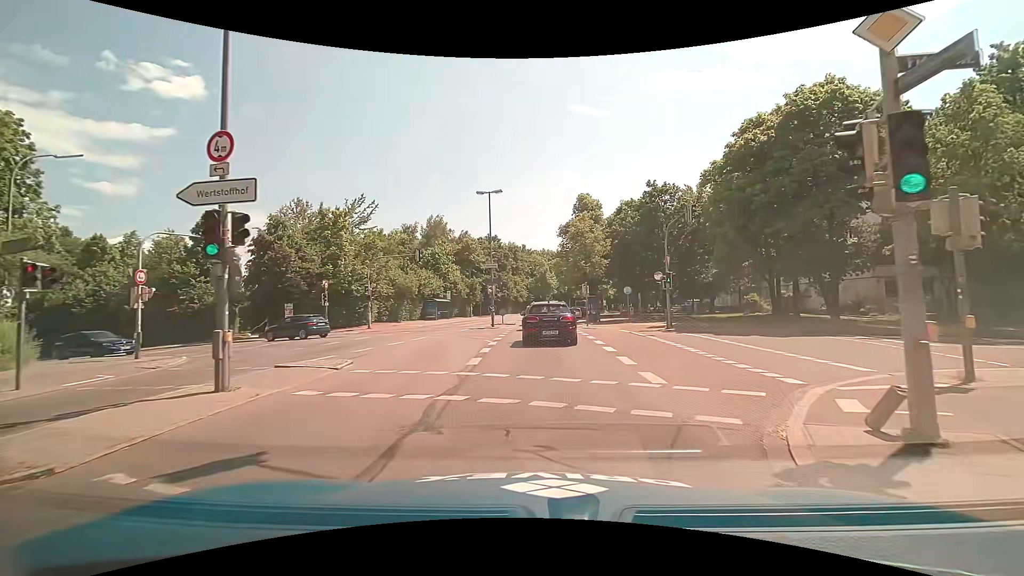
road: secondary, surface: asphalt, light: Day
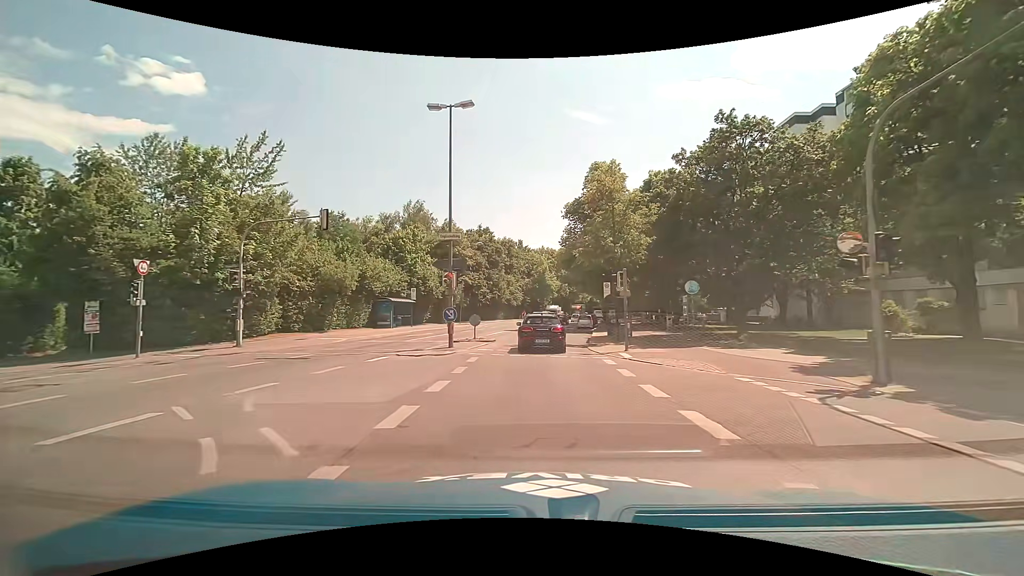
(+0.2, +17.4) m; 0°
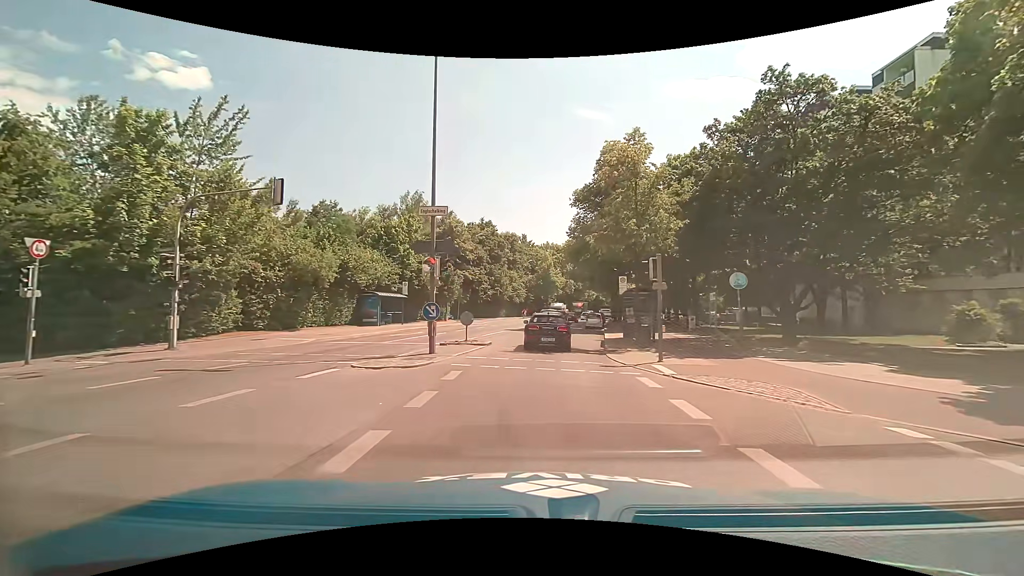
(0.0, +4.6) m; -1°
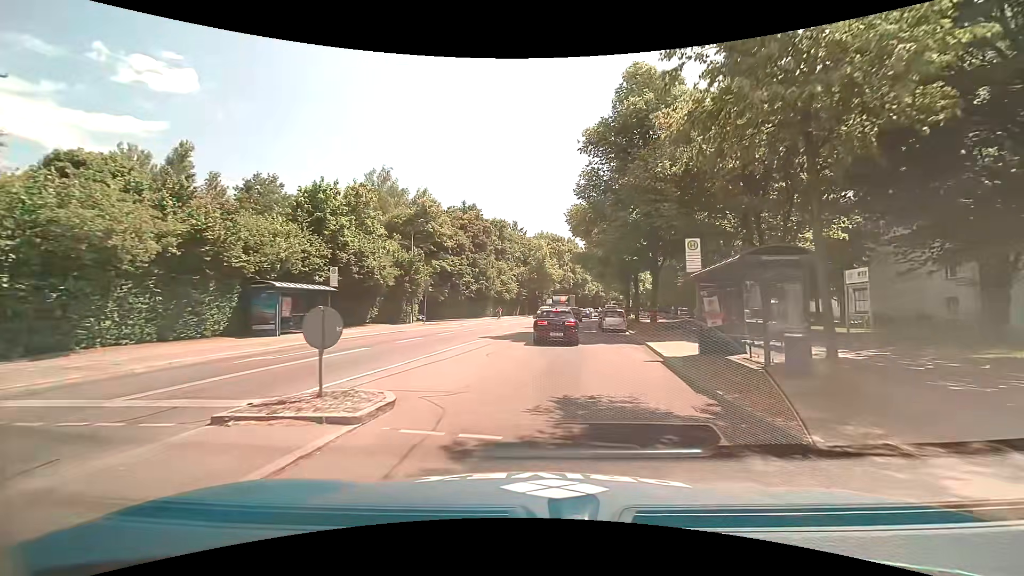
(+0.2, +14.4) m; +1°
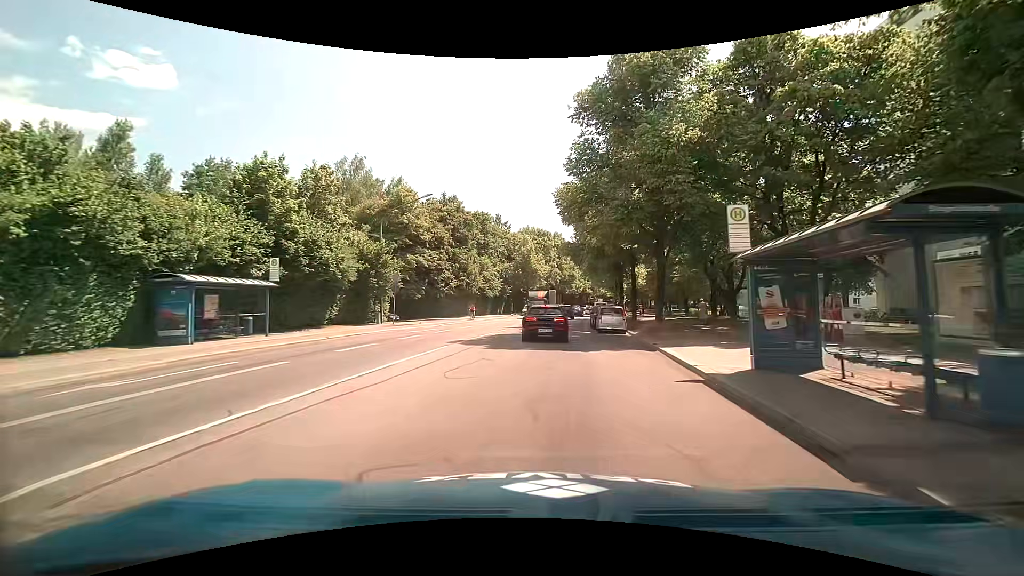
(+0.1, +4.9) m; +2°
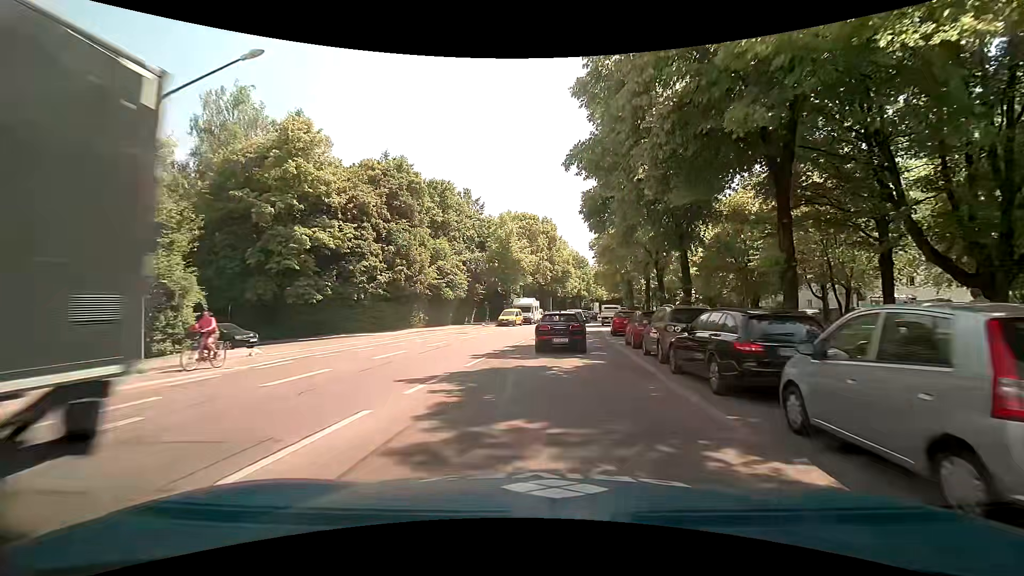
(+0.3, +23.4) m; +1°
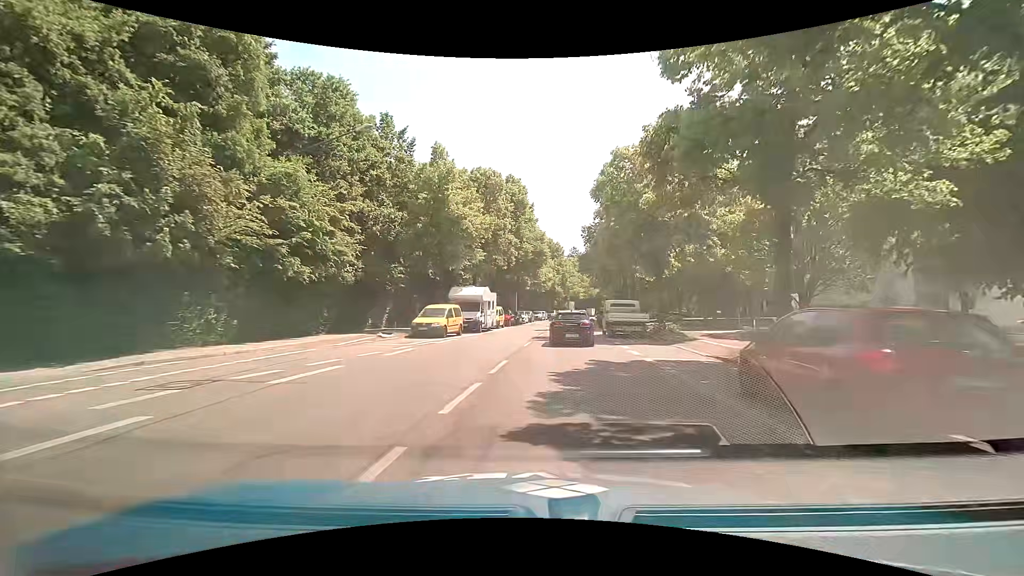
(+0.8, +24.6) m; +4°
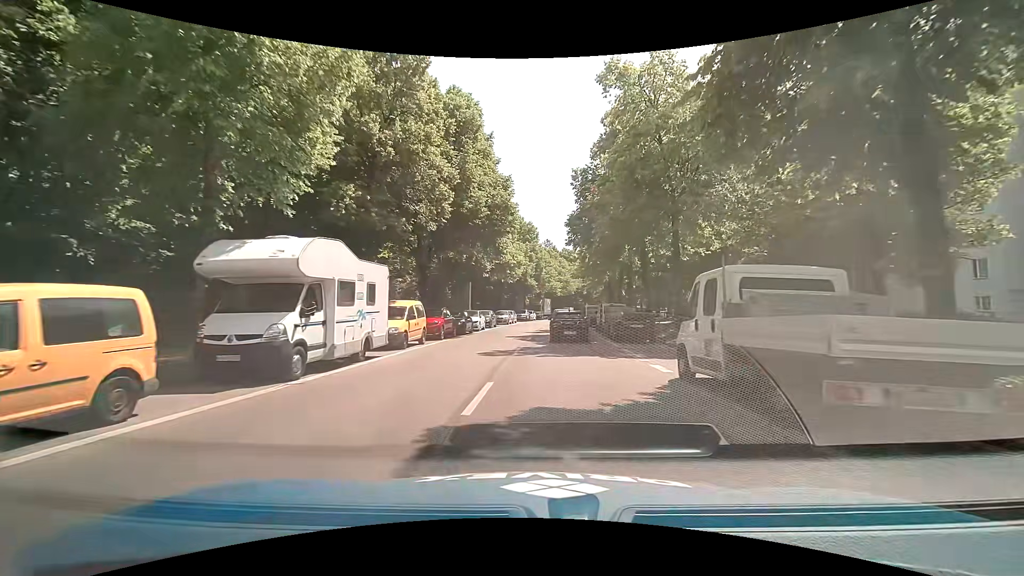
(+0.6, +22.3) m; +3°
(0, +10) (+1, +20) (+1, +30) (+2, +40) (+3, +50) (+4, +60) (+5, +70) (+6, +80) (+8, +90) (+10, +99) m
